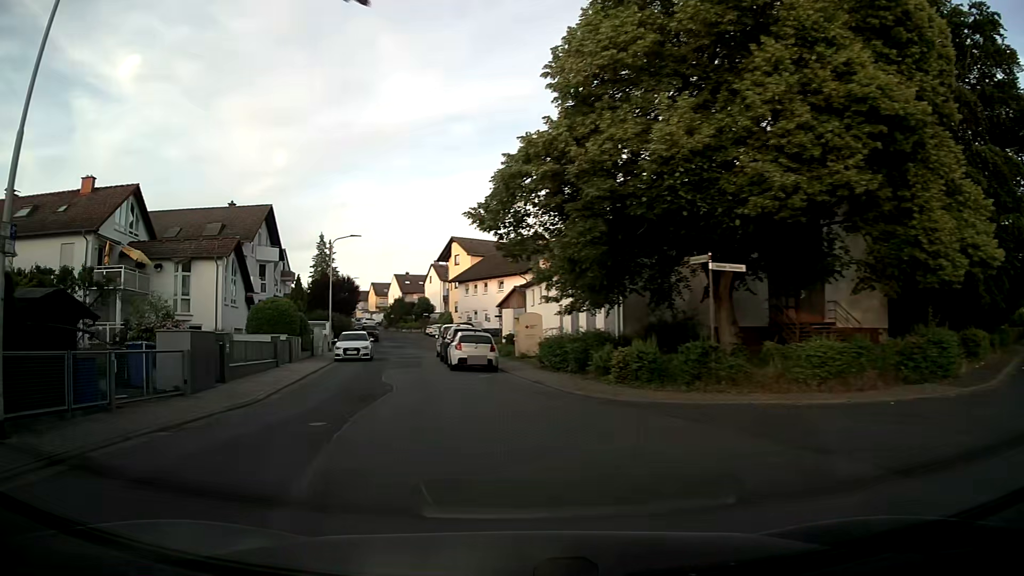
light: Day
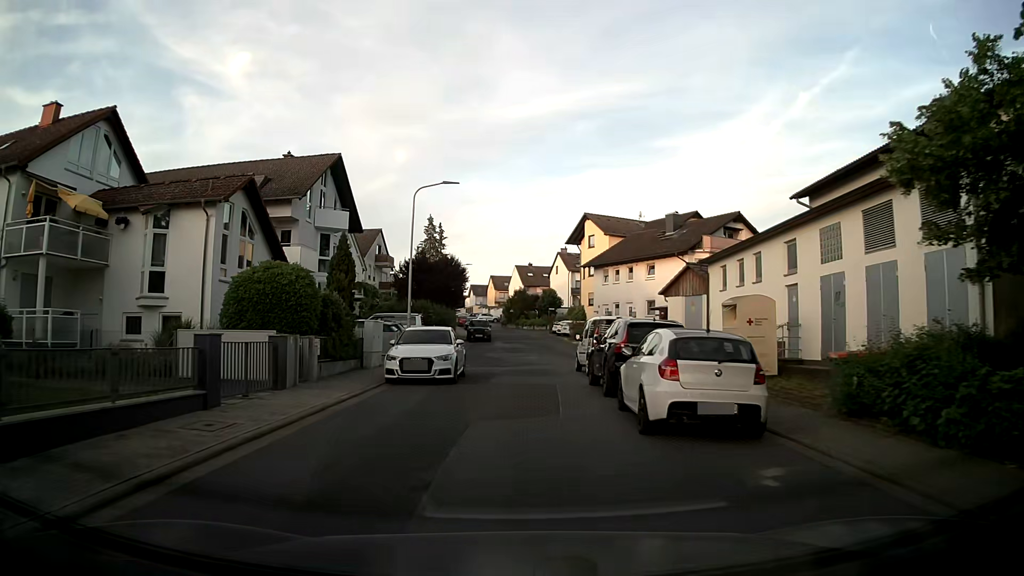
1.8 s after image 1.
(-2.4, +15.5) m; -11°
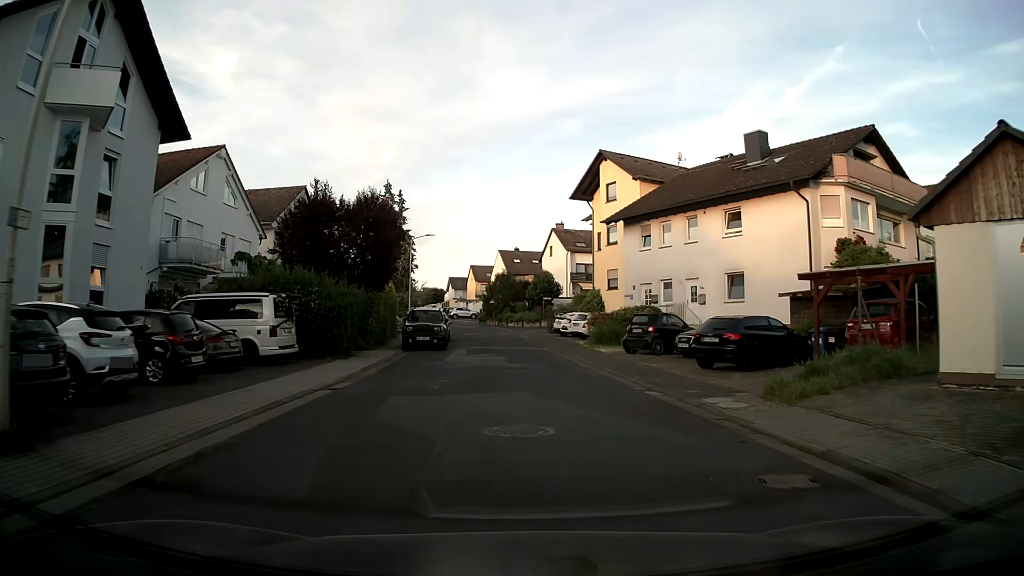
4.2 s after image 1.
(+0.1, +23.7) m; +1°
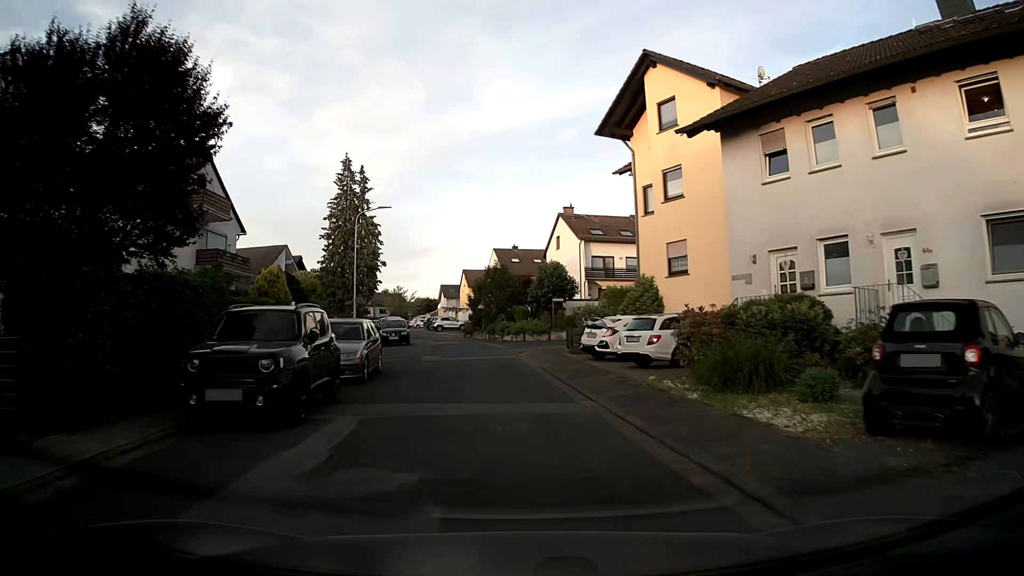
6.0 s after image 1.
(0.0, +18.2) m; 0°
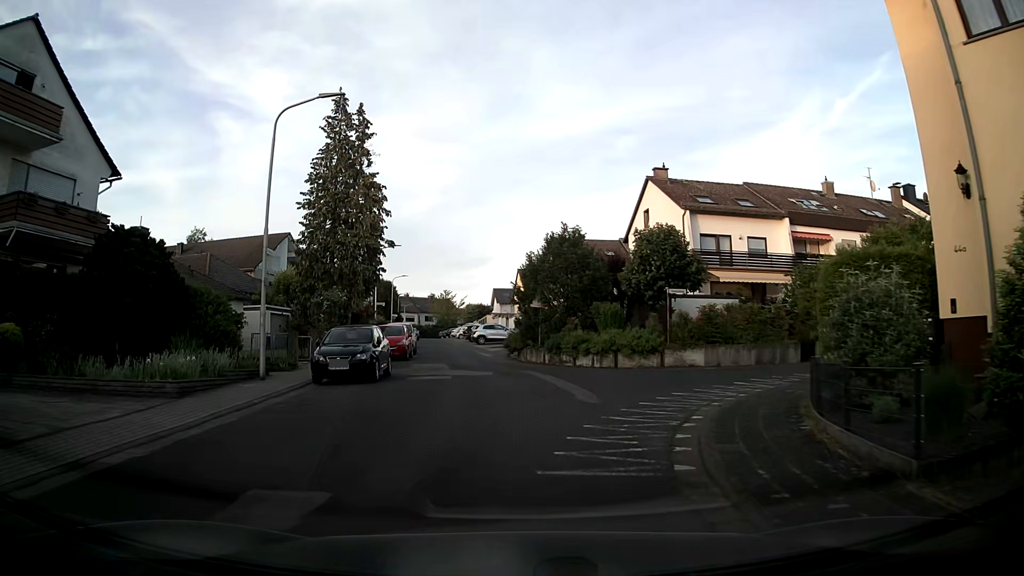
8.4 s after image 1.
(-0.8, +19.7) m; -6°
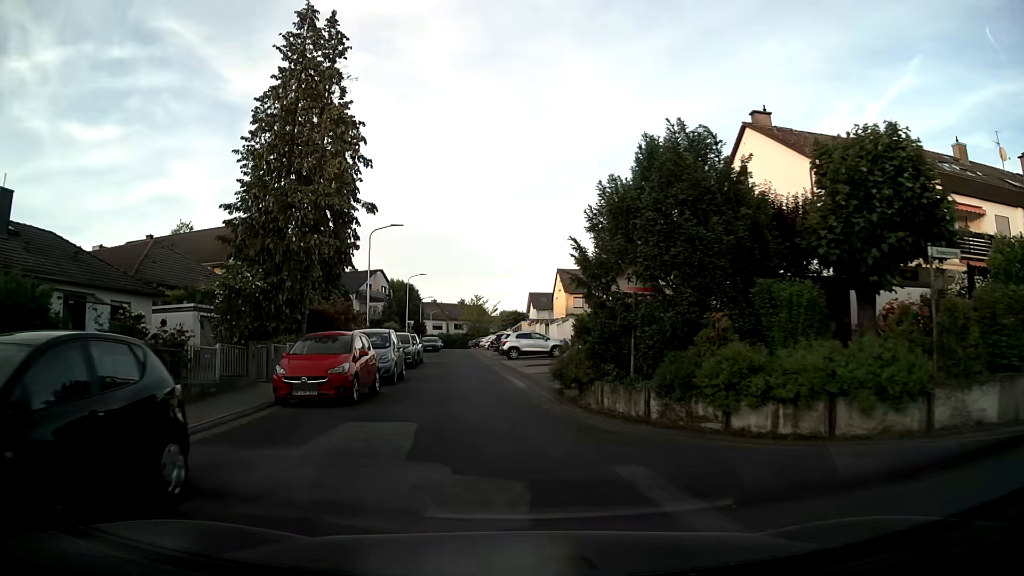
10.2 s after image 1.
(-0.3, +14.5) m; -3°
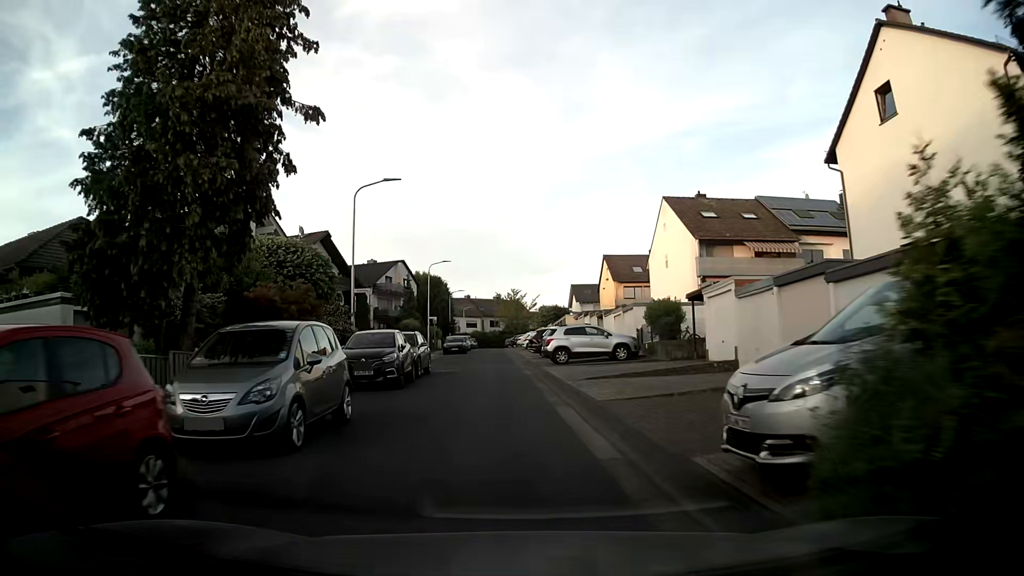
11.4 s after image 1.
(-0.3, +11.8) m; -3°
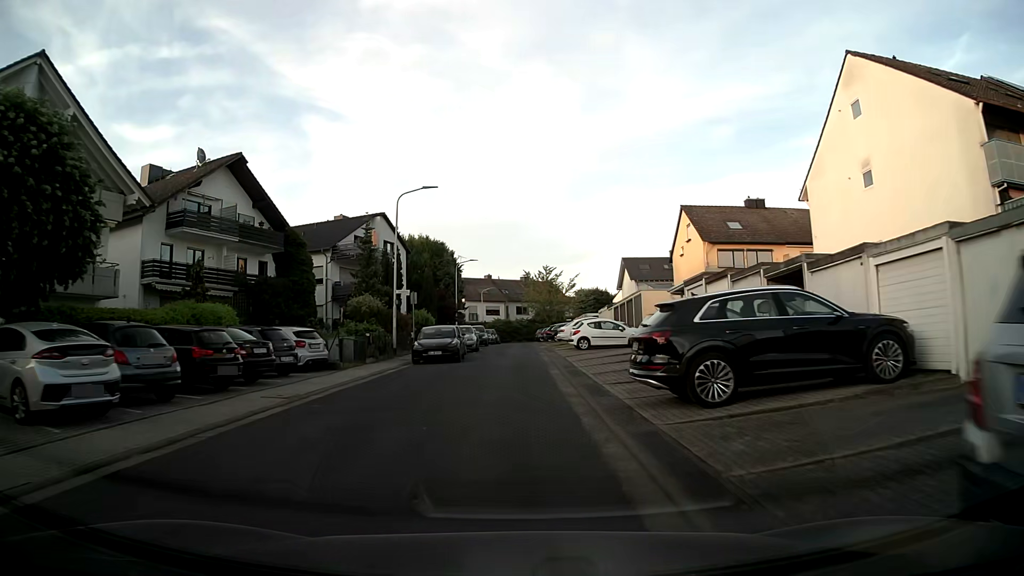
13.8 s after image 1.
(-1.0, +27.7) m; -3°
